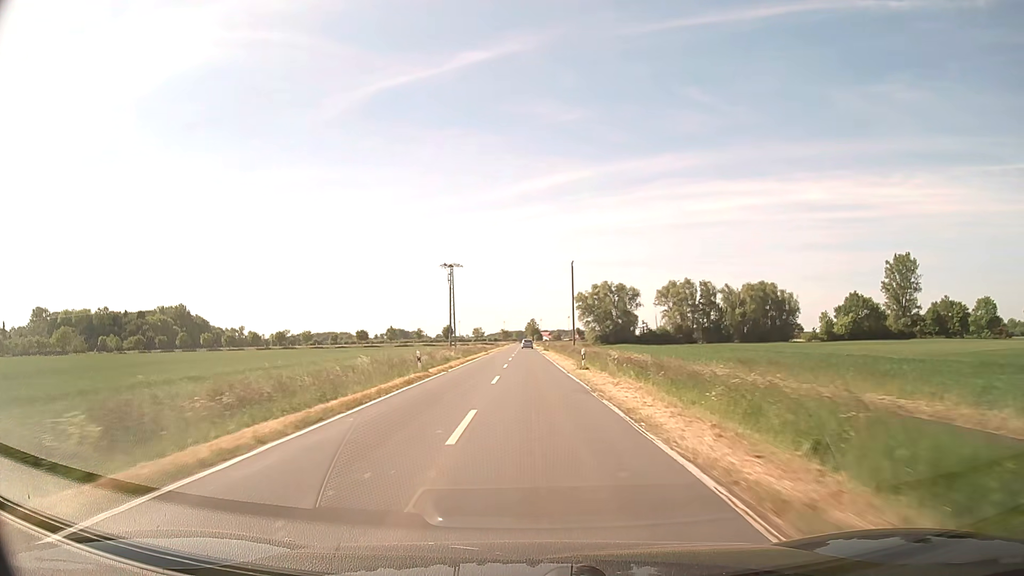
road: secondary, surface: asphalt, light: Day
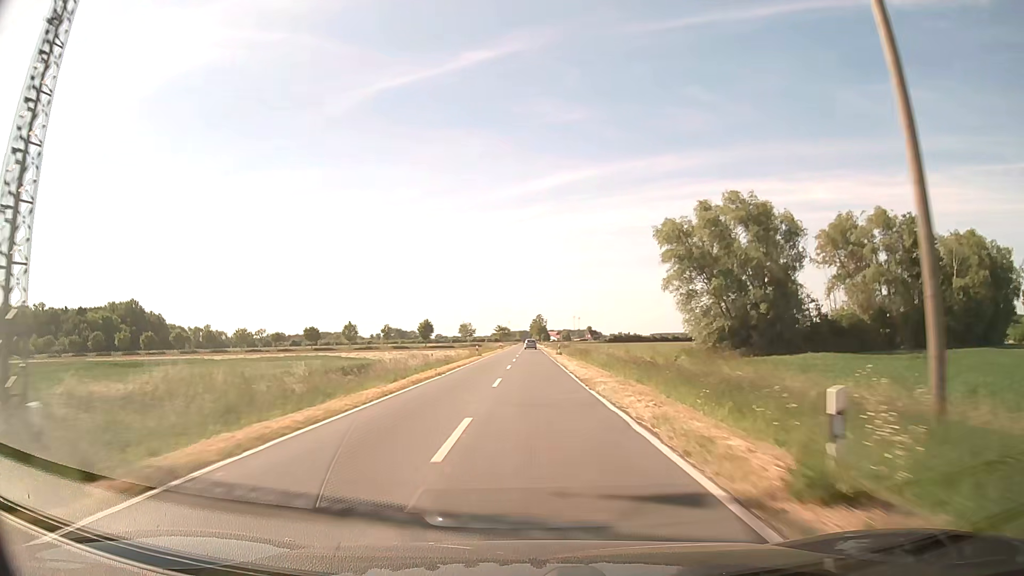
(-0.4, +74.0) m; 0°
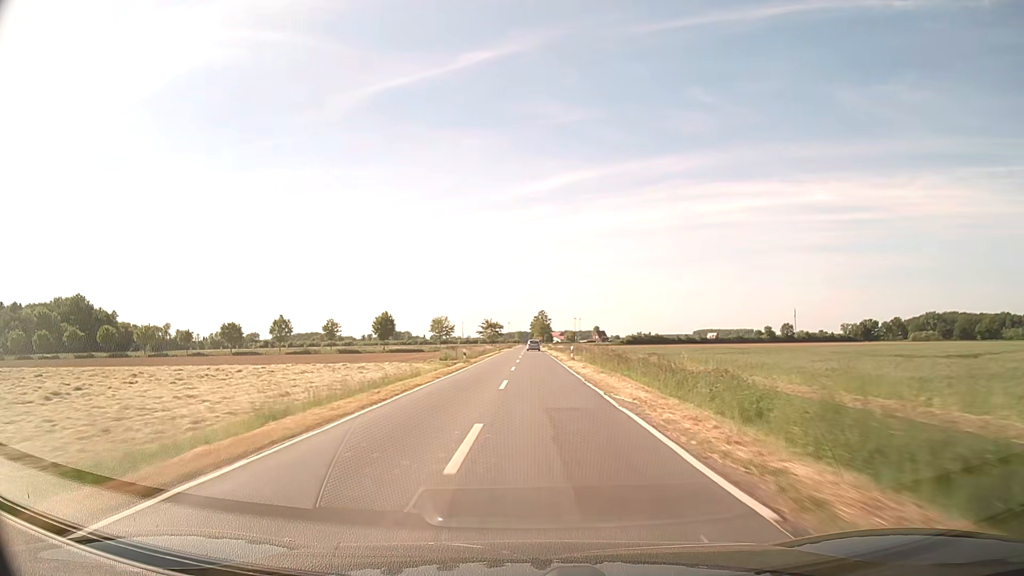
(-0.1, +61.3) m; 0°
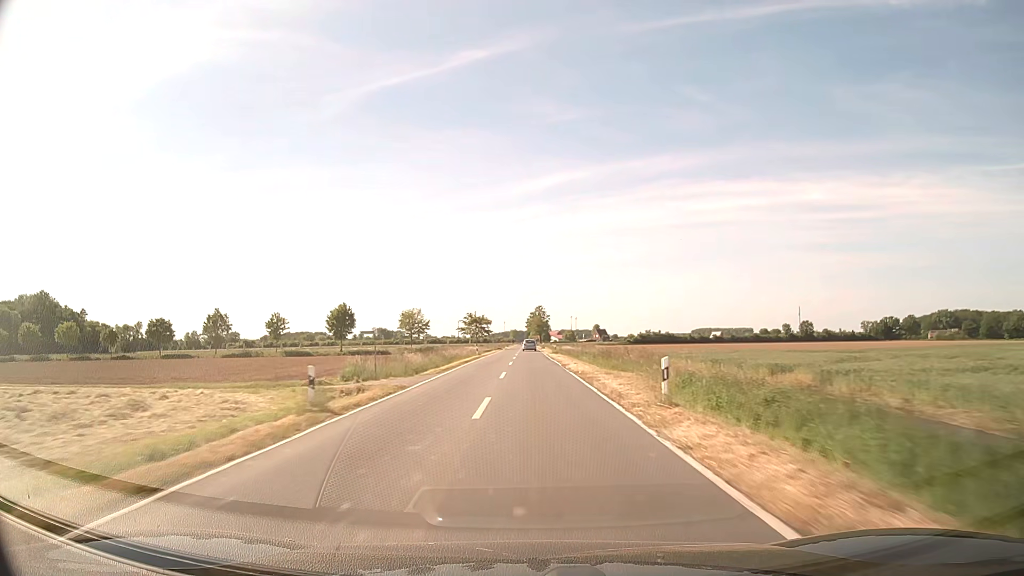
(+0.1, +31.6) m; 0°
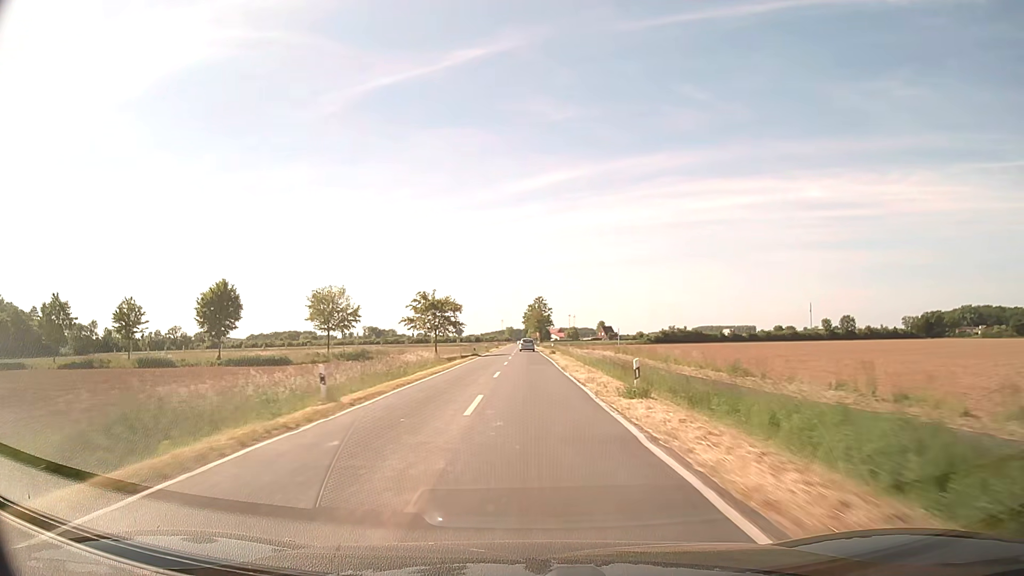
(0.0, +47.9) m; 0°
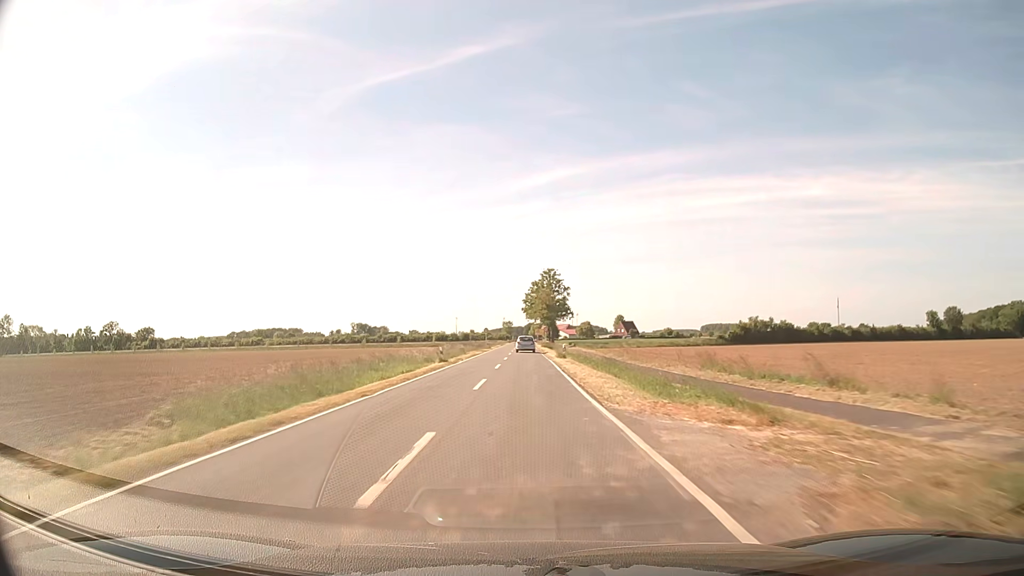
(-0.3, +78.8) m; 0°
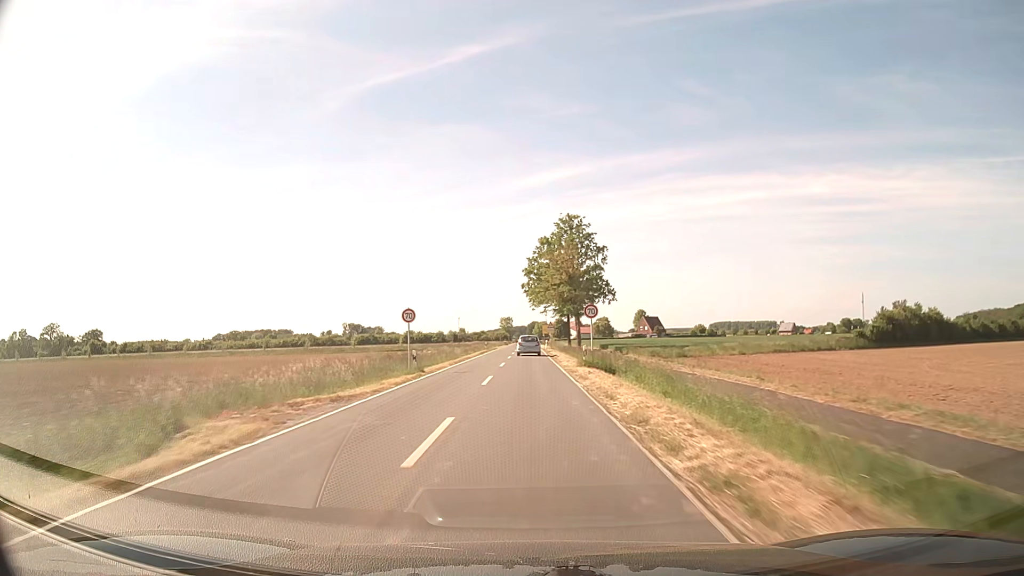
(-0.3, +58.3) m; 0°
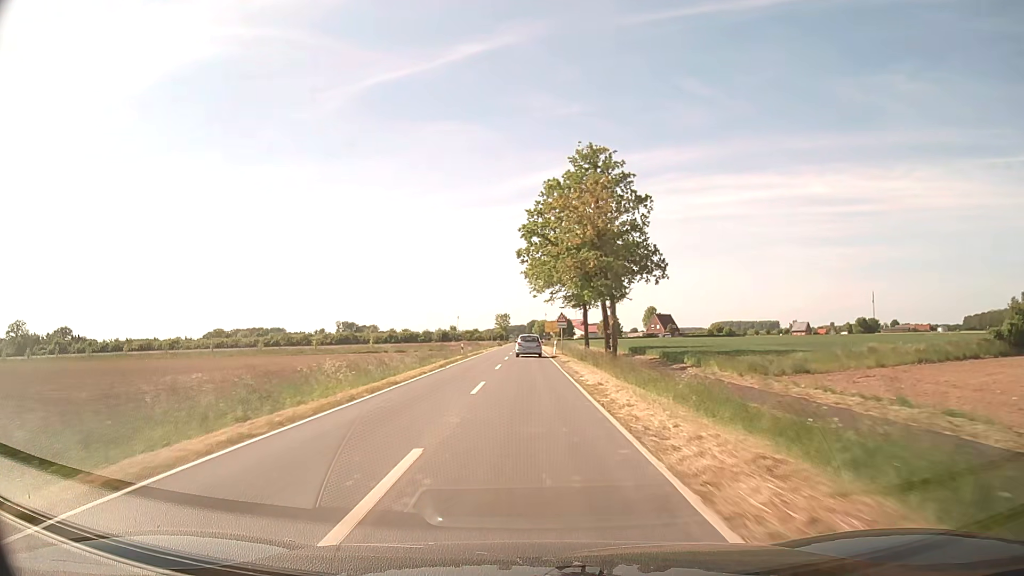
(0.0, +27.2) m; 0°
(0, +10) (0, +20) (0, +30) (0, +40) (0, +50) (0, +60) (0, +70) (0, +80) (0, +90) (0, +100) m
